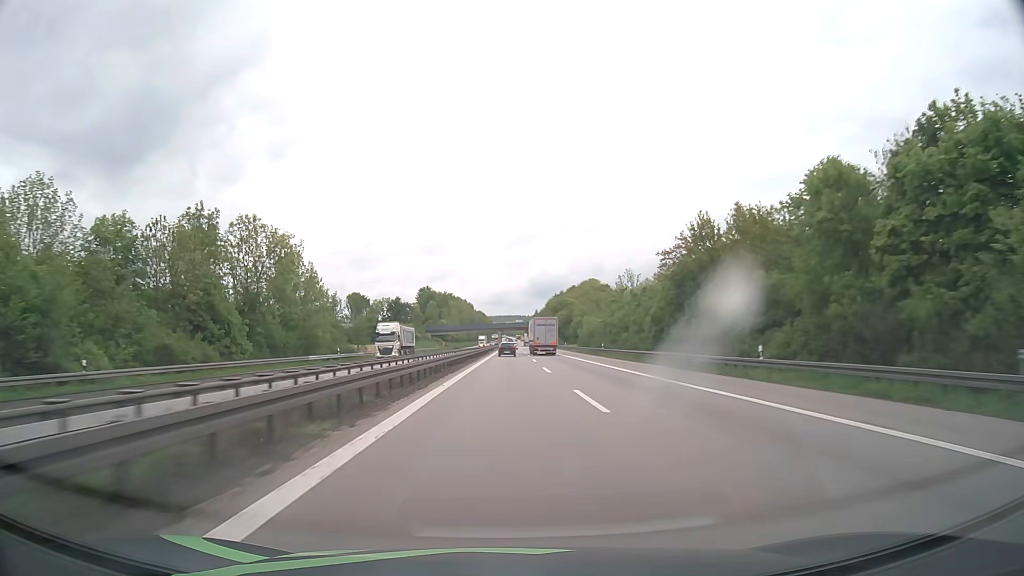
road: motorway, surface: asphalt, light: Day
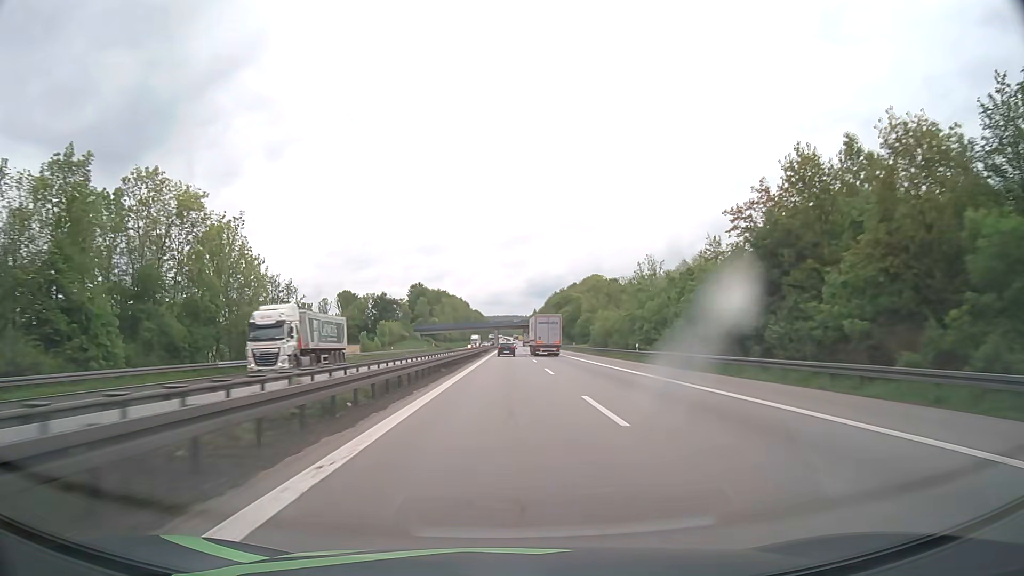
(0.0, +20.4) m; 0°
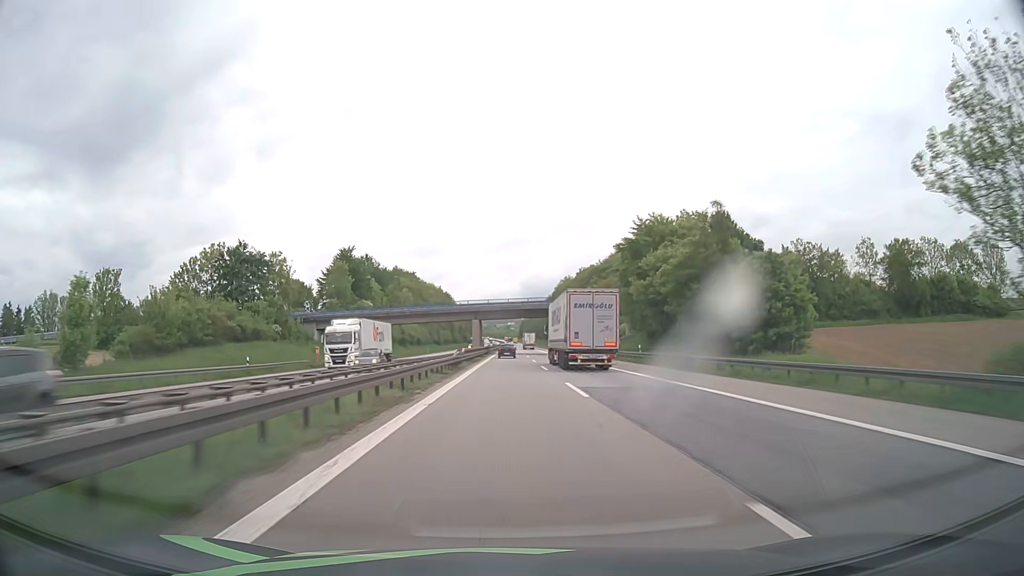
(+0.4, +102.5) m; 0°
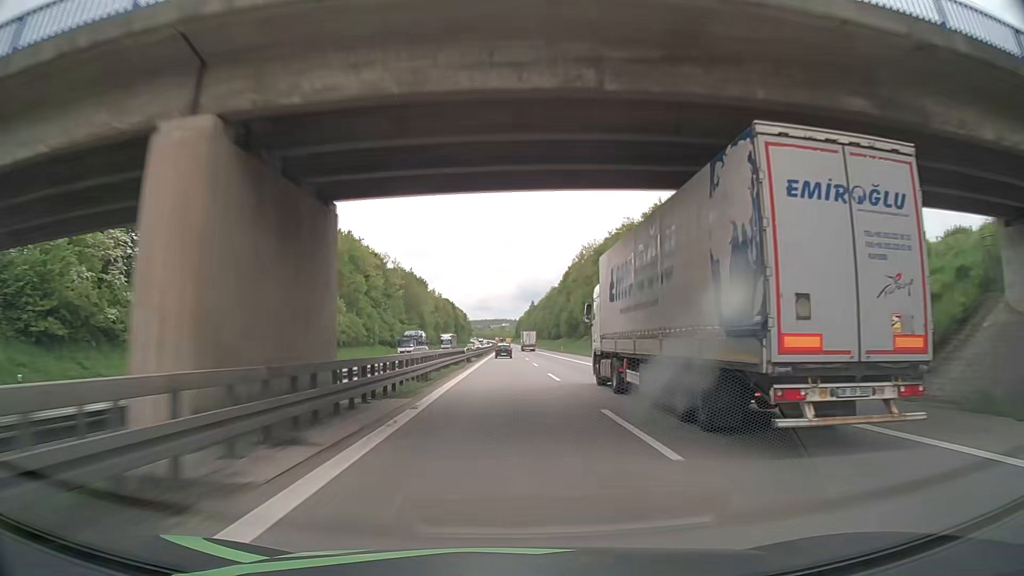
(+0.4, +82.3) m; +1°
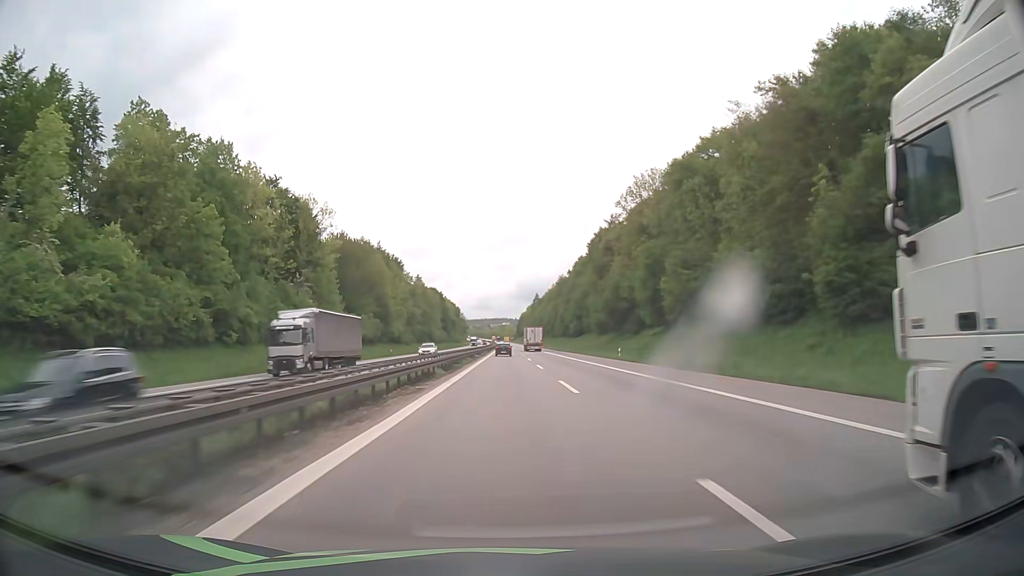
(+0.4, +61.8) m; 0°
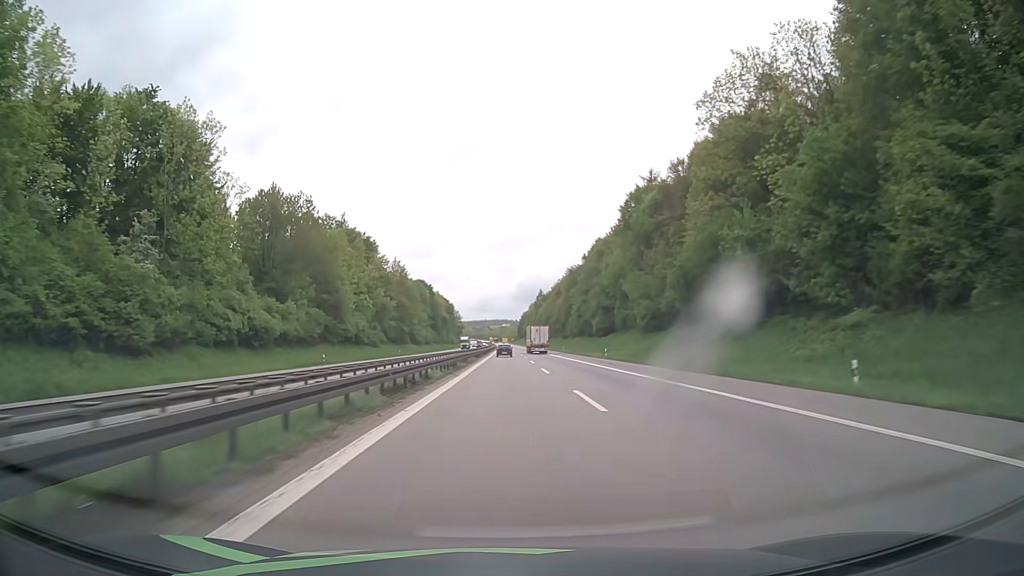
(-0.1, +41.2) m; 0°
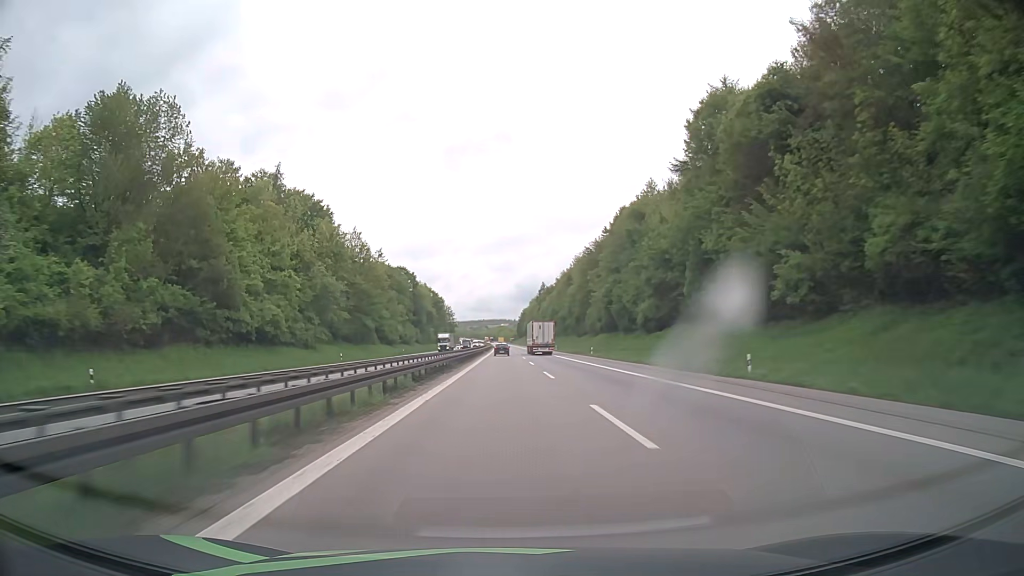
(+0.1, +41.2) m; 0°
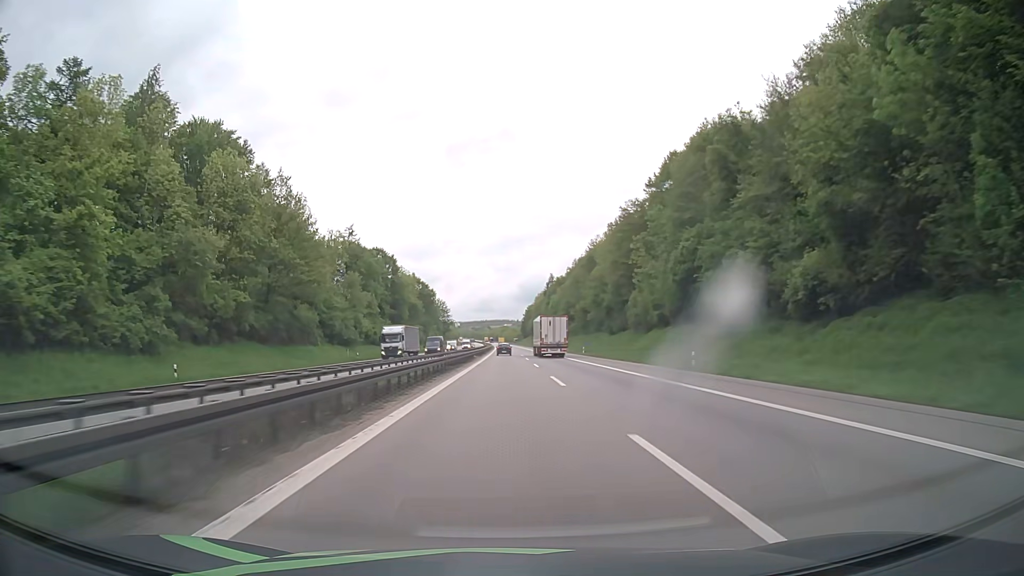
(-0.1, +41.2) m; 0°
(0, +10) (0, +20) (0, +30) (0, +40) (0, +50) (0, +60) (0, +70) (0, +80) (0, +90) (0, +100) m
